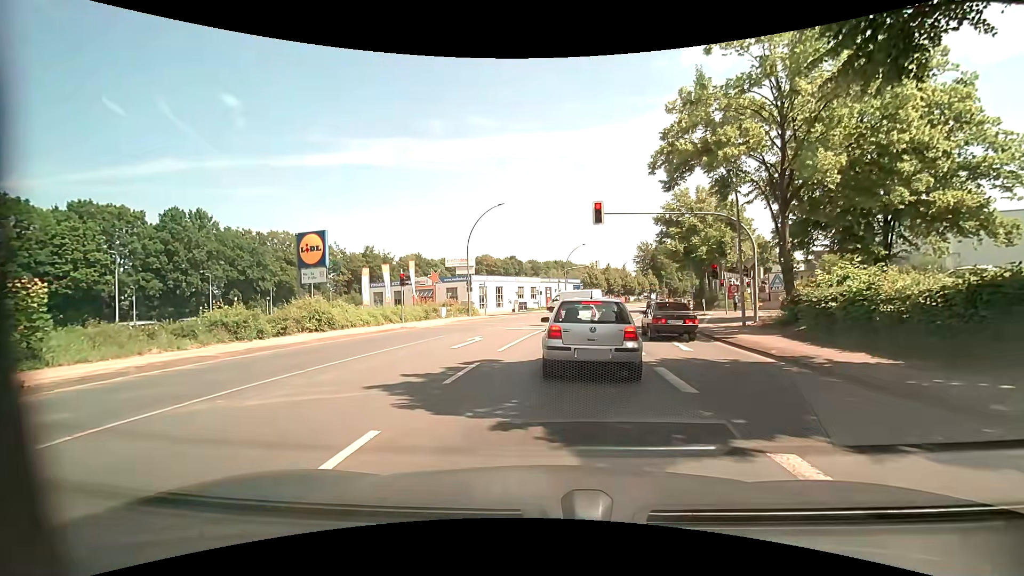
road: primary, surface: asphalt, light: Day
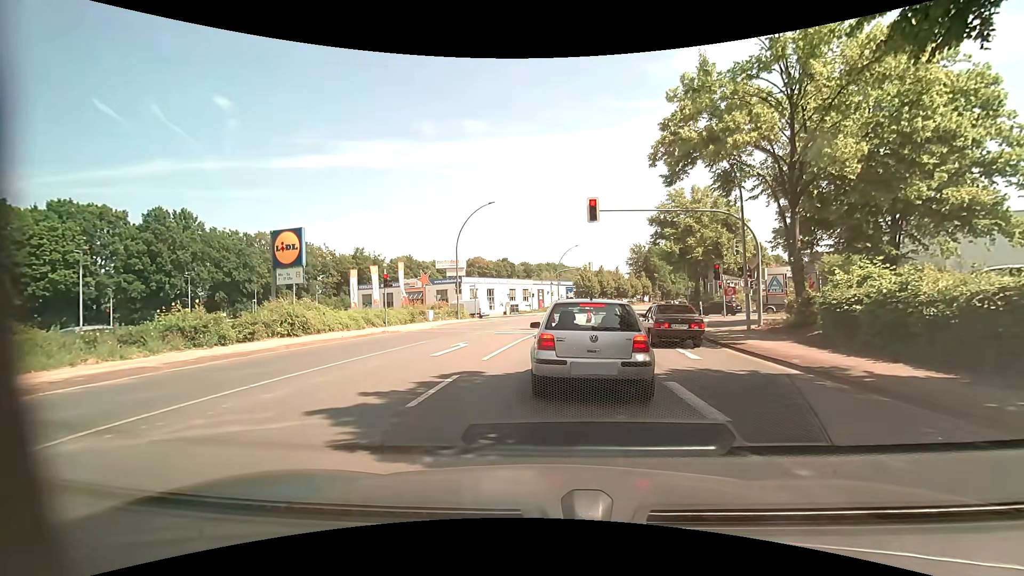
(0.0, +1.6) m; 0°
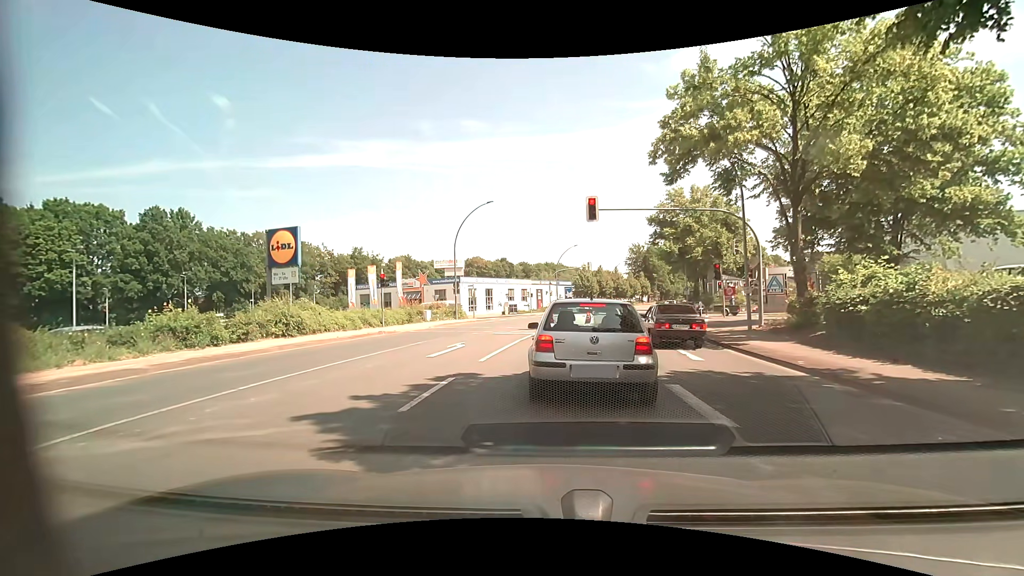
(0.0, +0.3) m; 0°
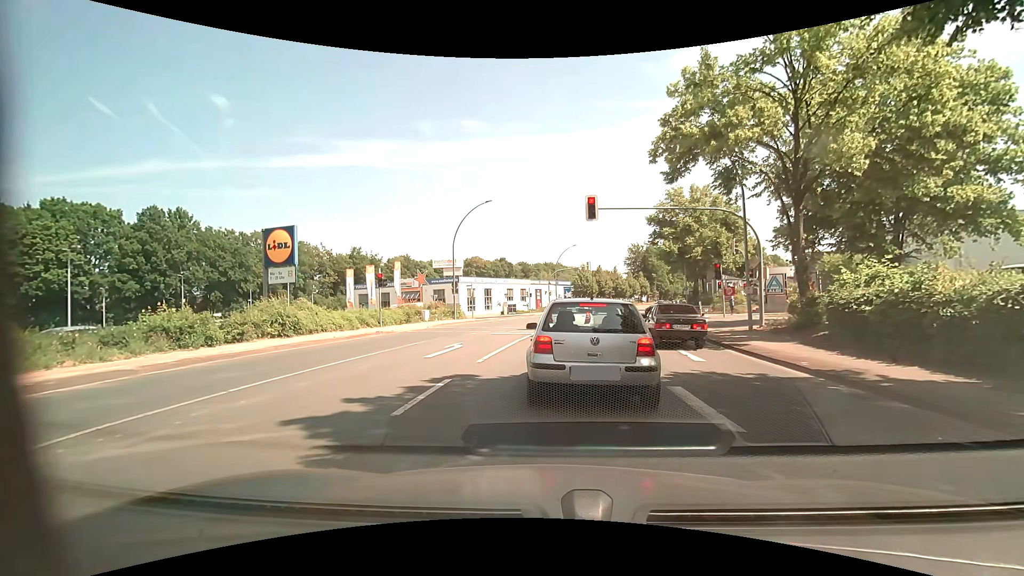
(0.0, +0.2) m; 0°
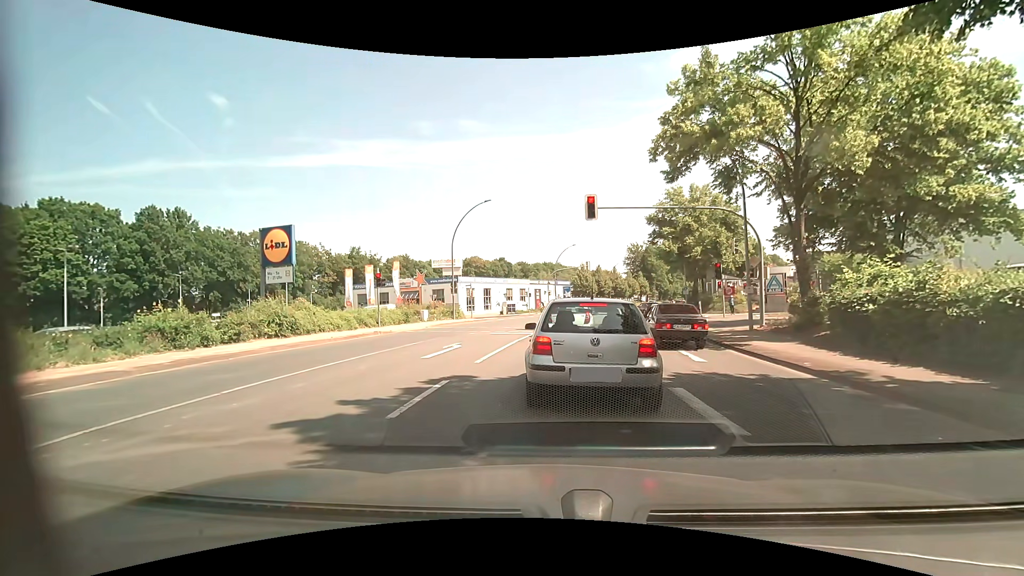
(0.0, +0.2) m; 0°
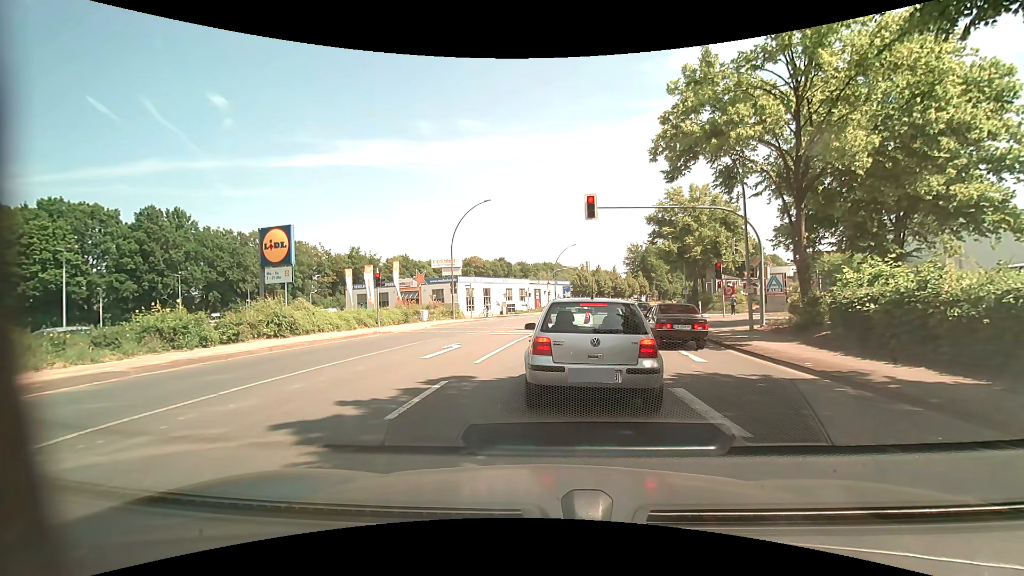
(0.0, +0.1) m; 0°
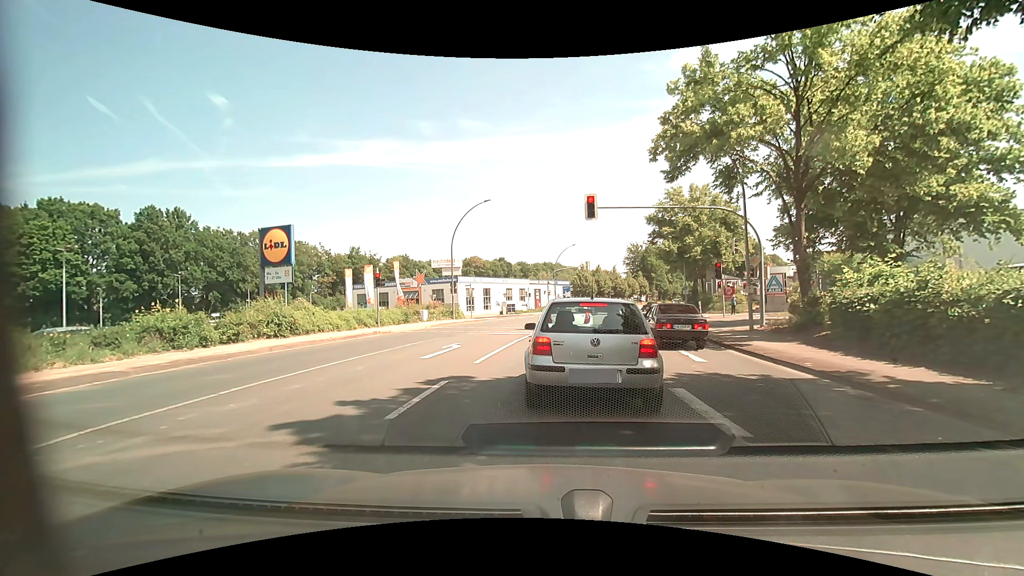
(0.0, 0.0) m; 0°
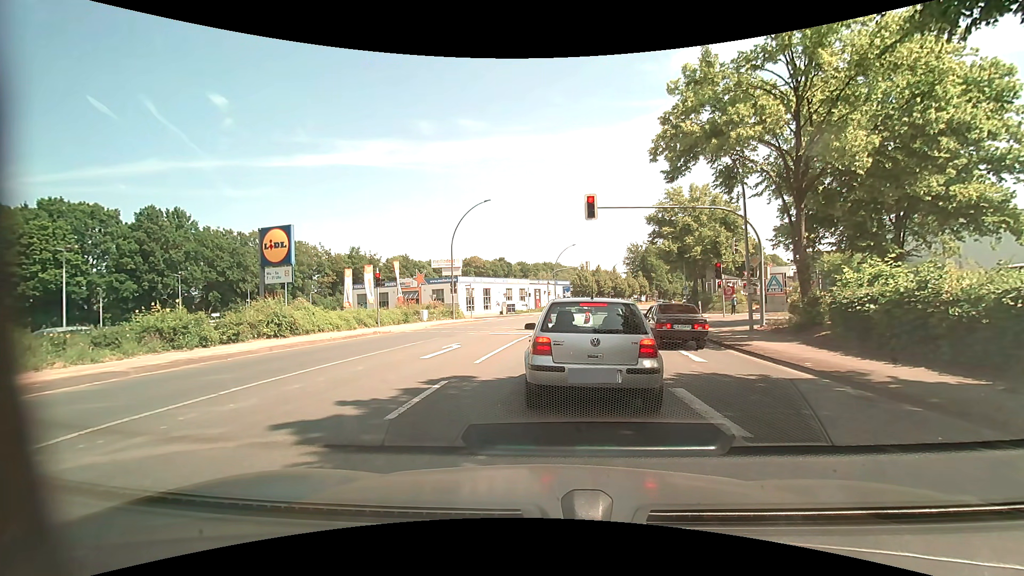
(0.0, 0.0) m; 0°
